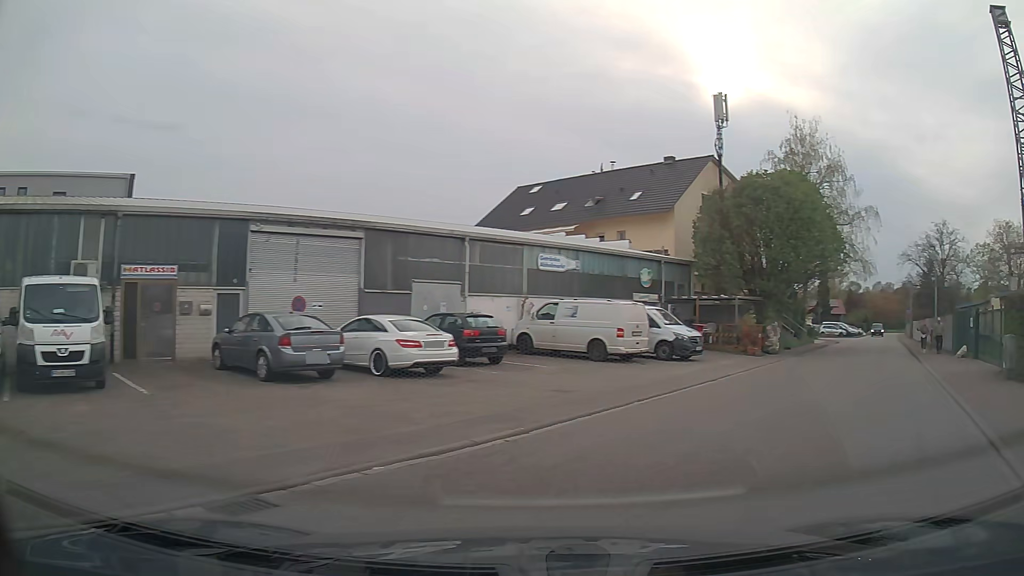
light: Day
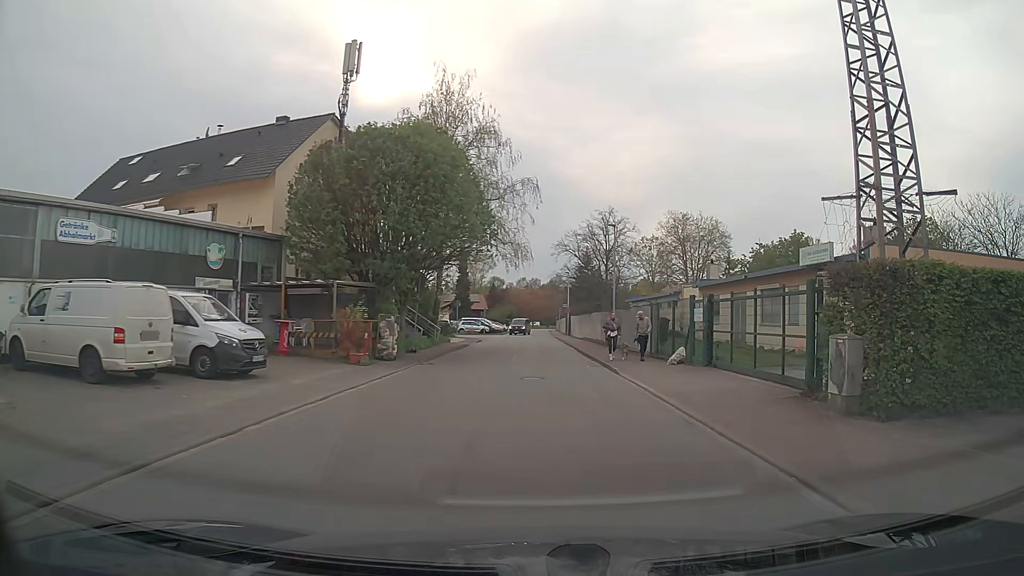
(+2.9, +8.7) m; +29°
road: unclassified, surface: asphalt
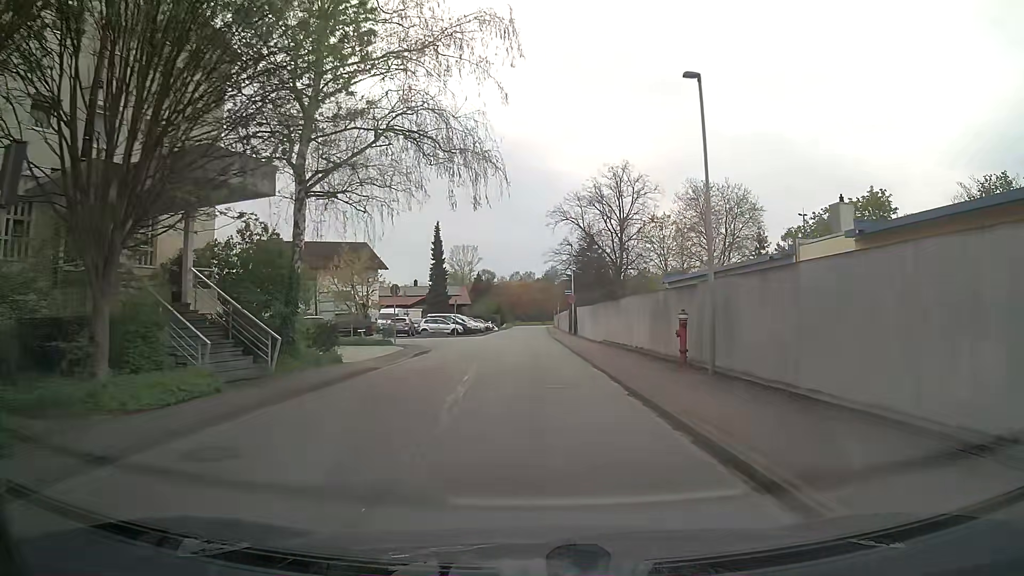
(+0.8, +22.1) m; +1°
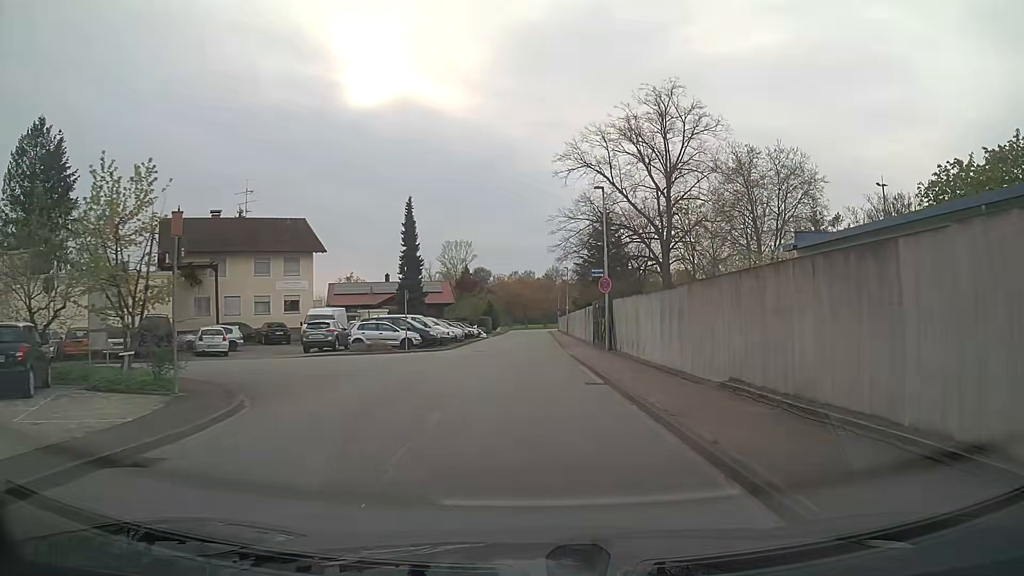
(0.0, +21.9) m; 0°
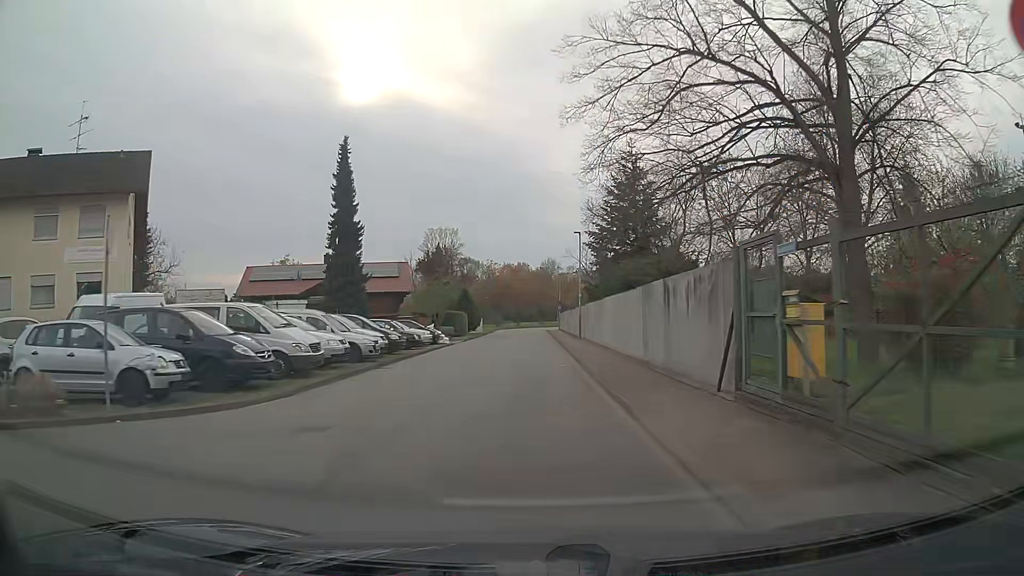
(0.0, +24.5) m; 0°
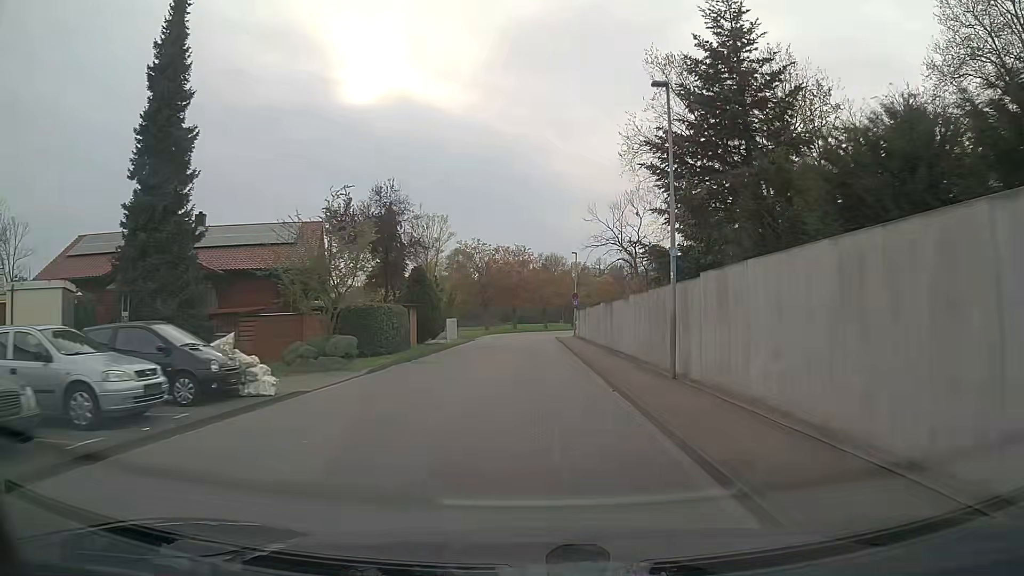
(0.0, +26.9) m; 0°
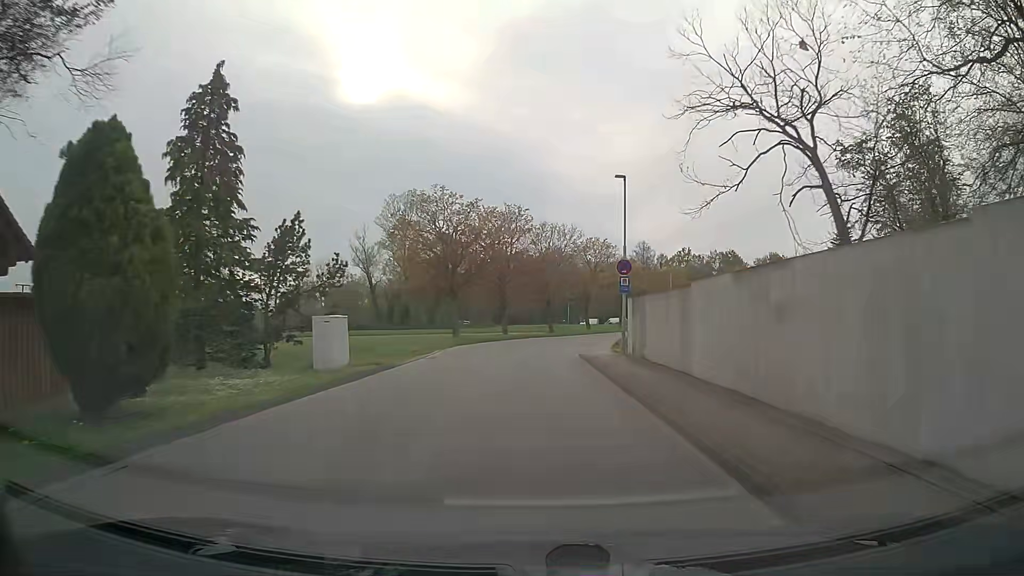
(+0.2, +28.7) m; 0°
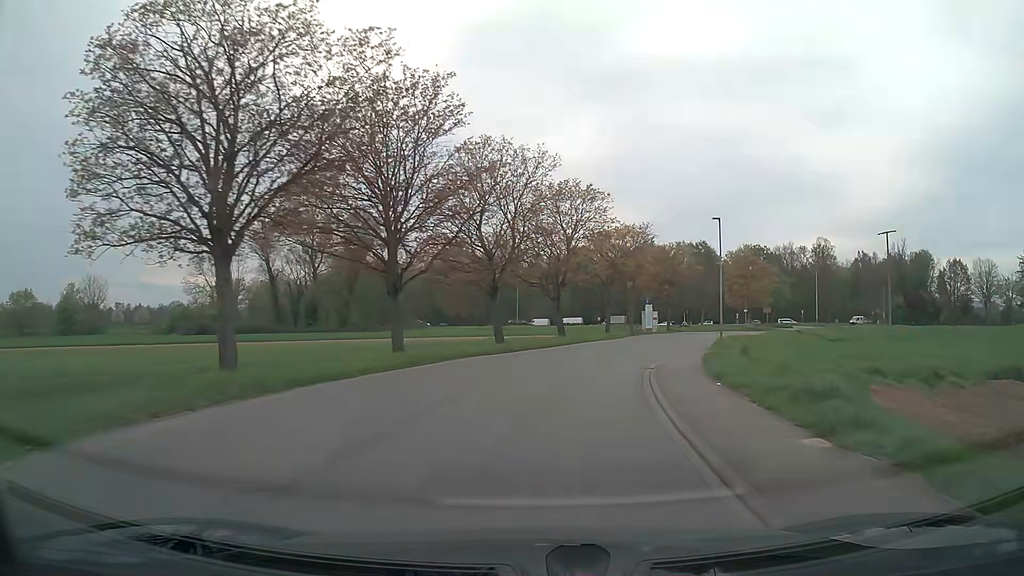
(+0.6, +29.1) m; +5°
(0, +10) (+2, +20) (+4, +30) (+8, +39) (+13, +48) (+18, +56) (+24, +64) (+30, +72) (+37, +79) (+43, +87) m
